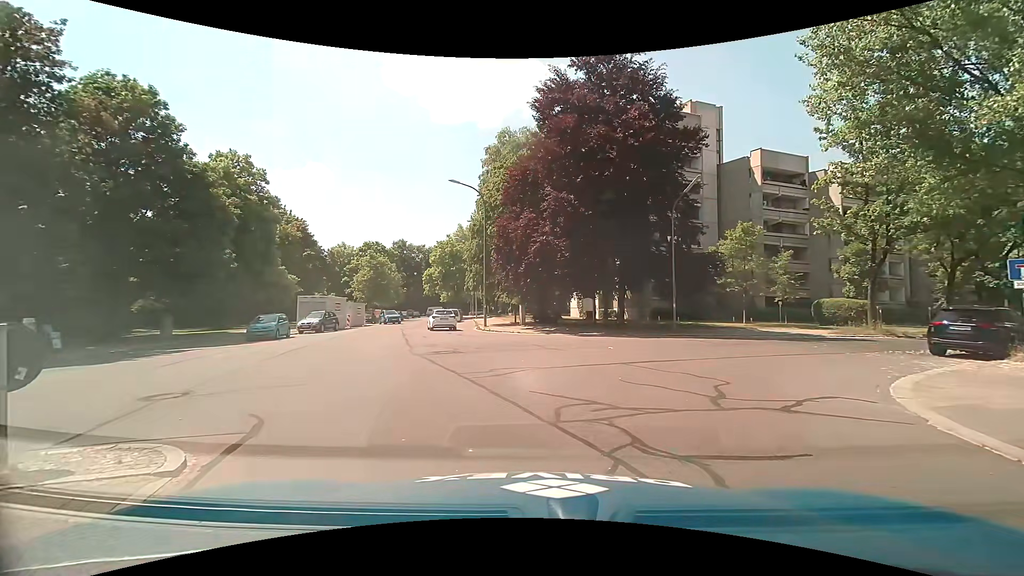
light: Day
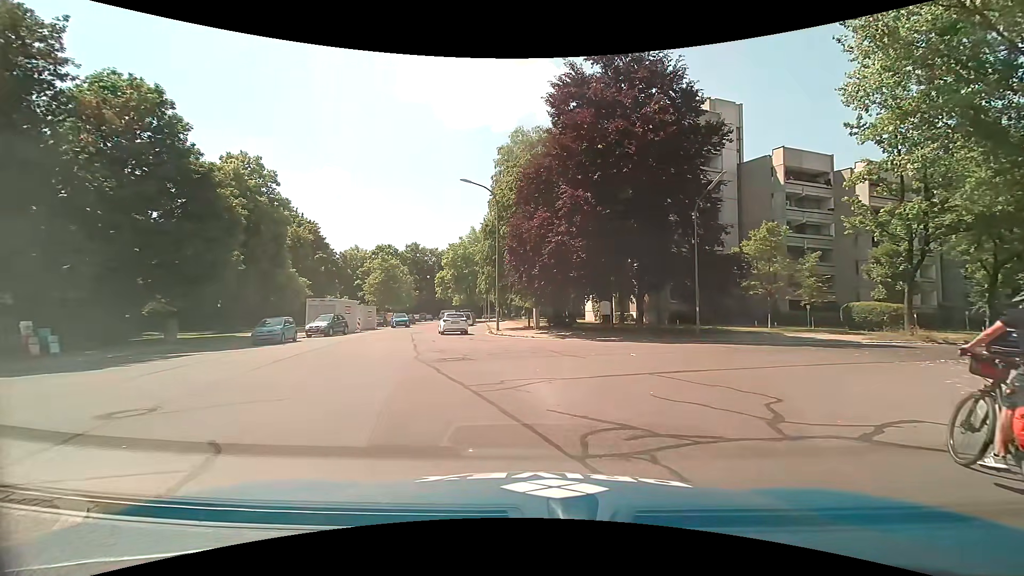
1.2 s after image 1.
(0.0, +1.3) m; +1°
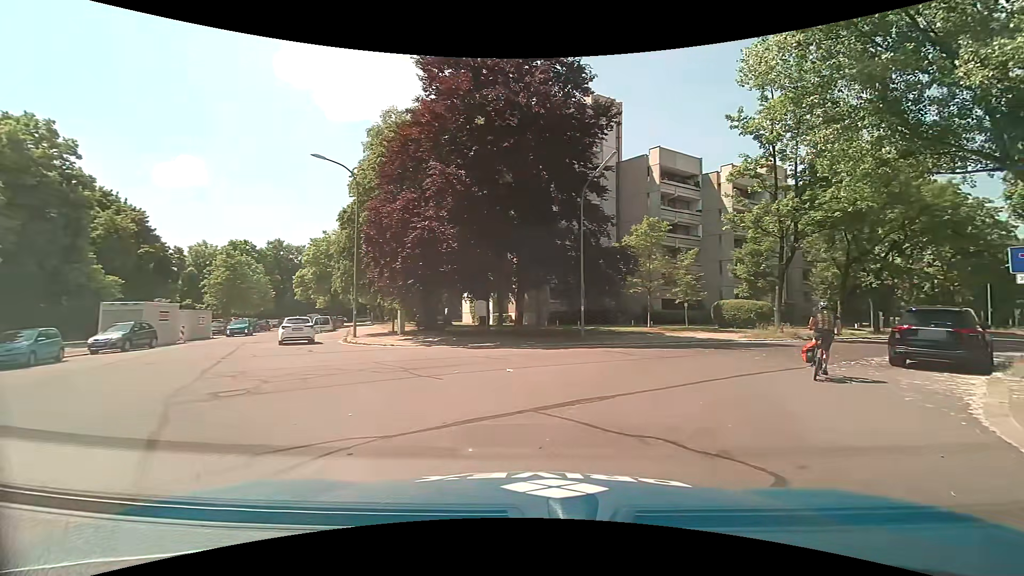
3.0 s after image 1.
(+0.5, +4.8) m; +15°
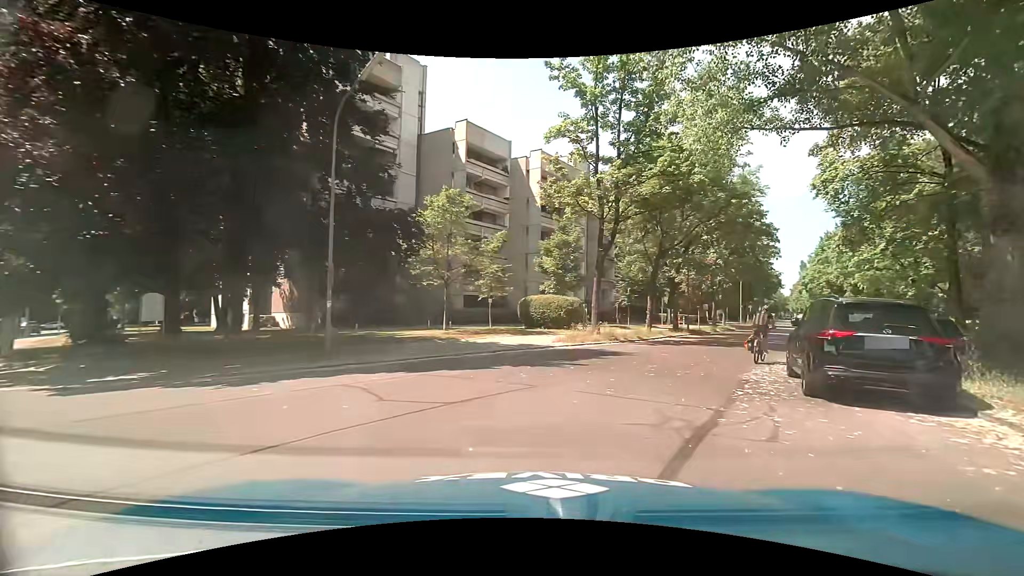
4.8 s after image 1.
(+1.8, +8.7) m; +22°
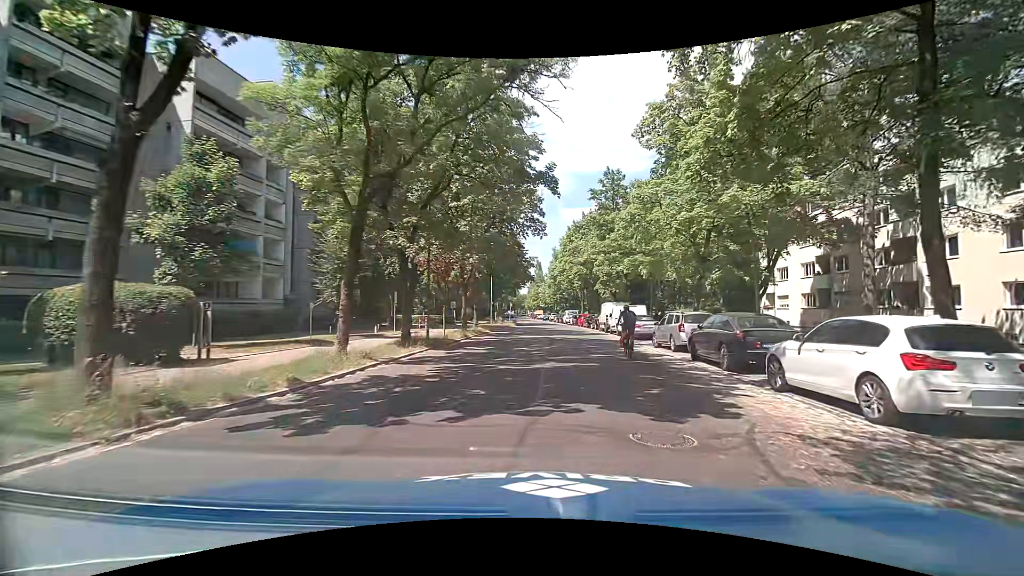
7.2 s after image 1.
(+4.2, +16.0) m; +27°
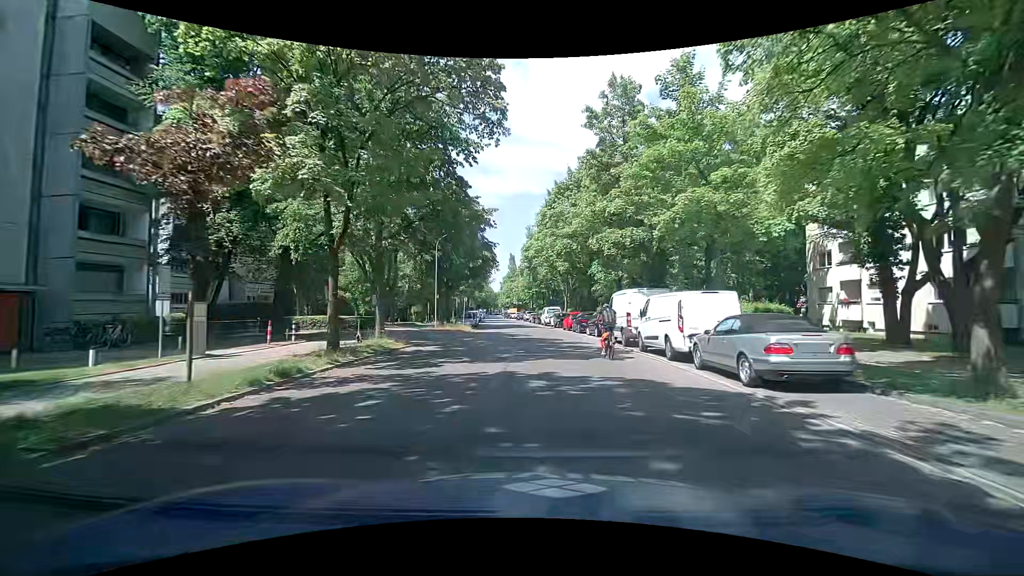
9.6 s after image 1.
(+0.8, +18.7) m; +2°
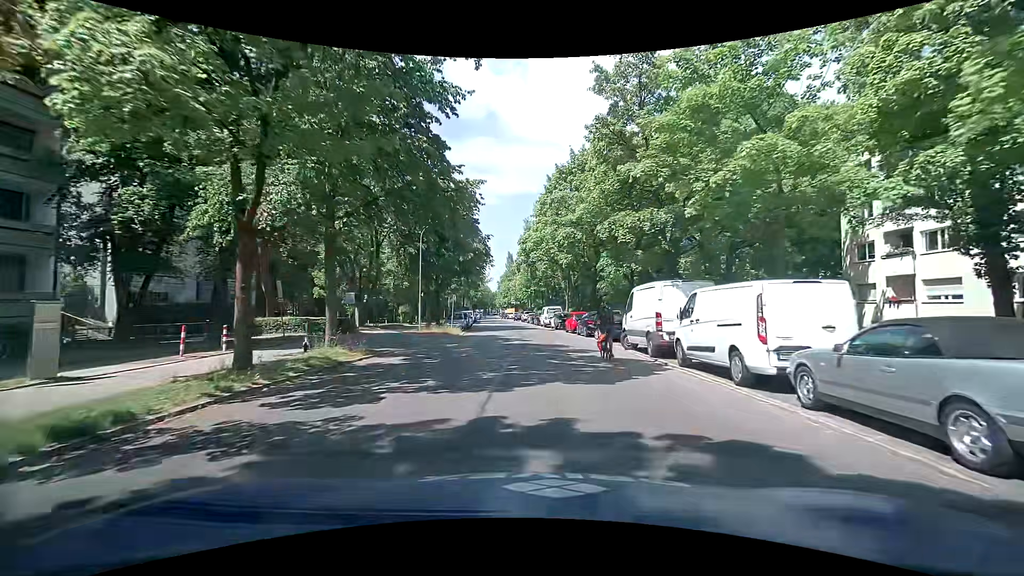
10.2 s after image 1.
(0.0, +5.0) m; 0°
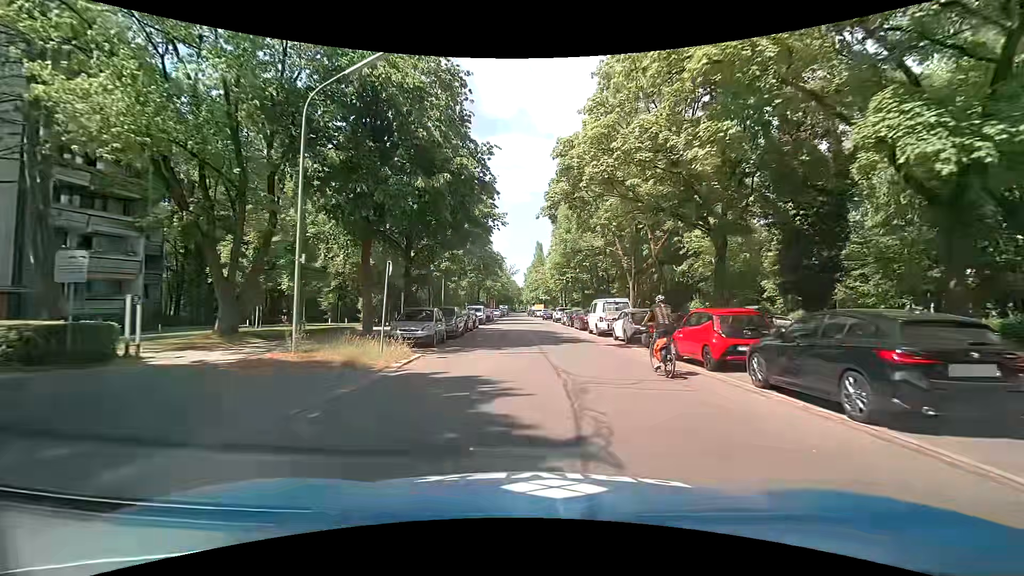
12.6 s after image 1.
(-0.5, +21.6) m; -2°
(0, +10) (0, +20) (0, +30) (0, +40) (0, +50) (-1, +60) (-2, +70) (-3, +80) (-3, +90) (-4, +100) m
